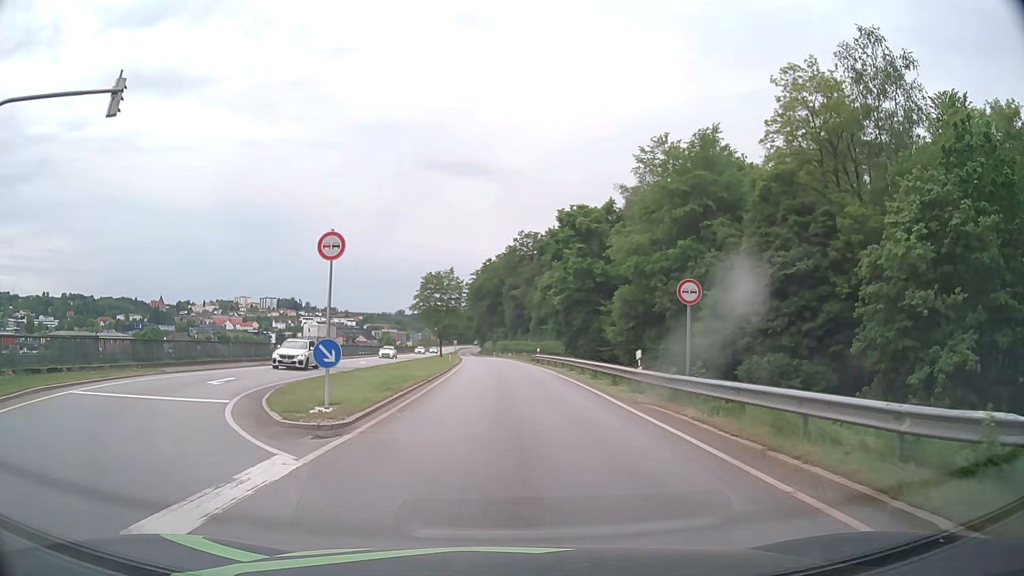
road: primary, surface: asphalt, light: Day
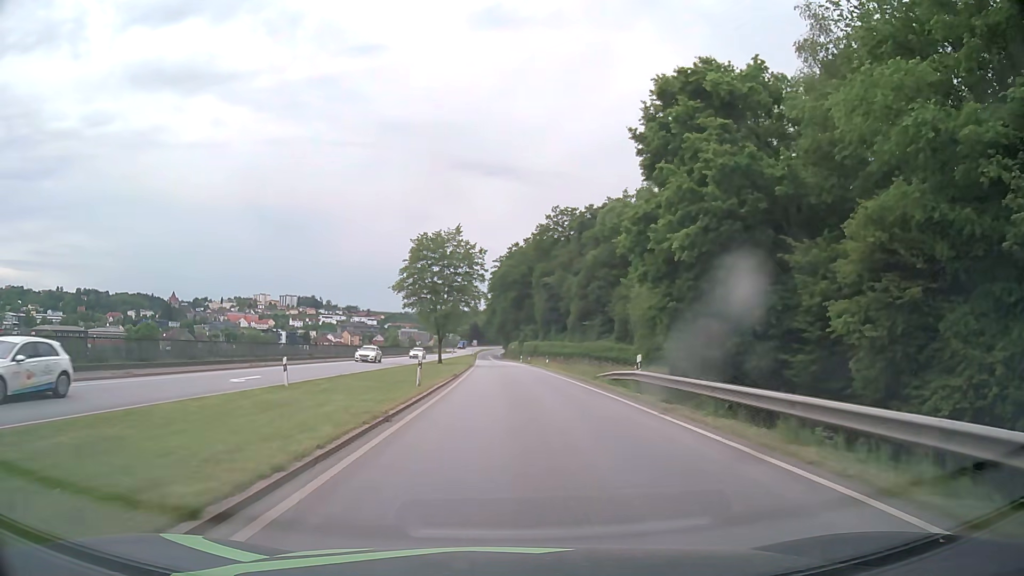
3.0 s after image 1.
(-0.7, +33.7) m; -2°
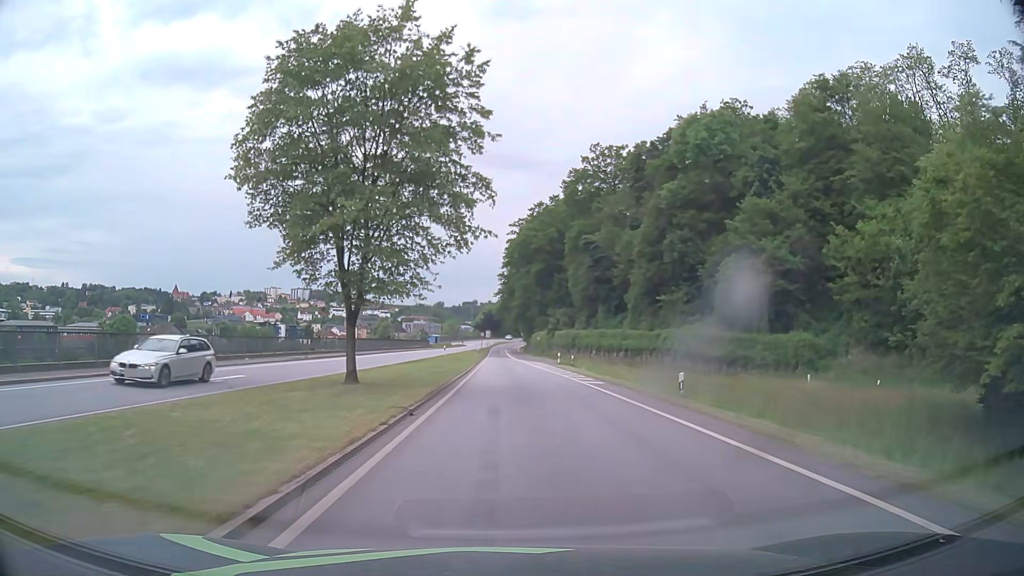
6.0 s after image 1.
(-0.5, +40.0) m; -2°
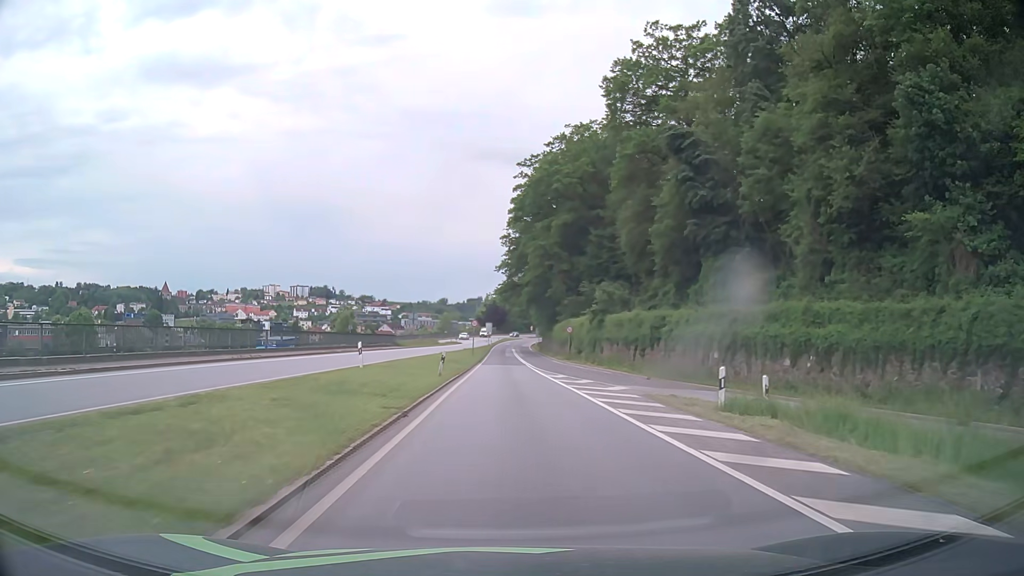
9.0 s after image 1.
(-0.1, +40.5) m; -1°
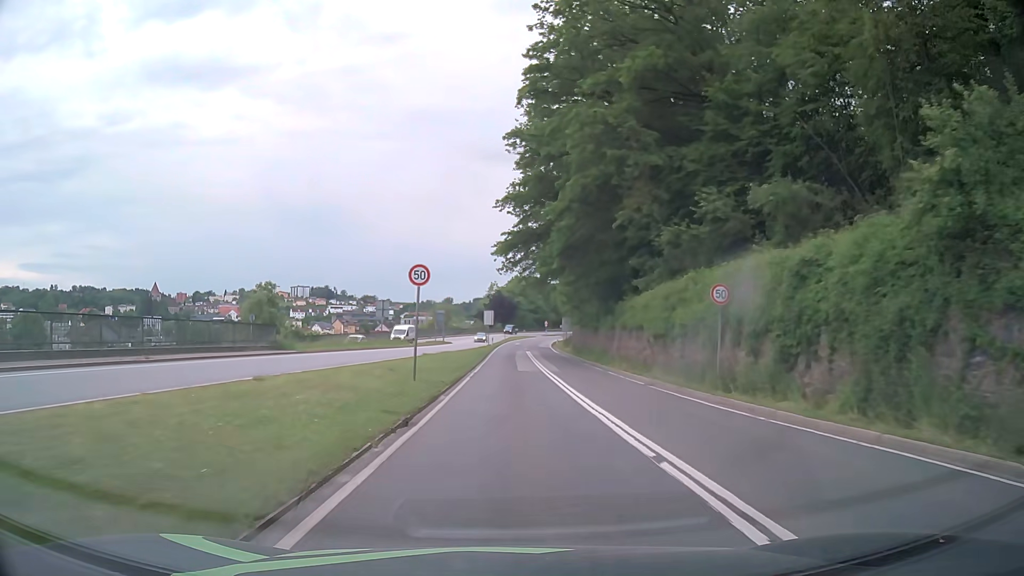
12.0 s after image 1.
(0.0, +40.6) m; 0°
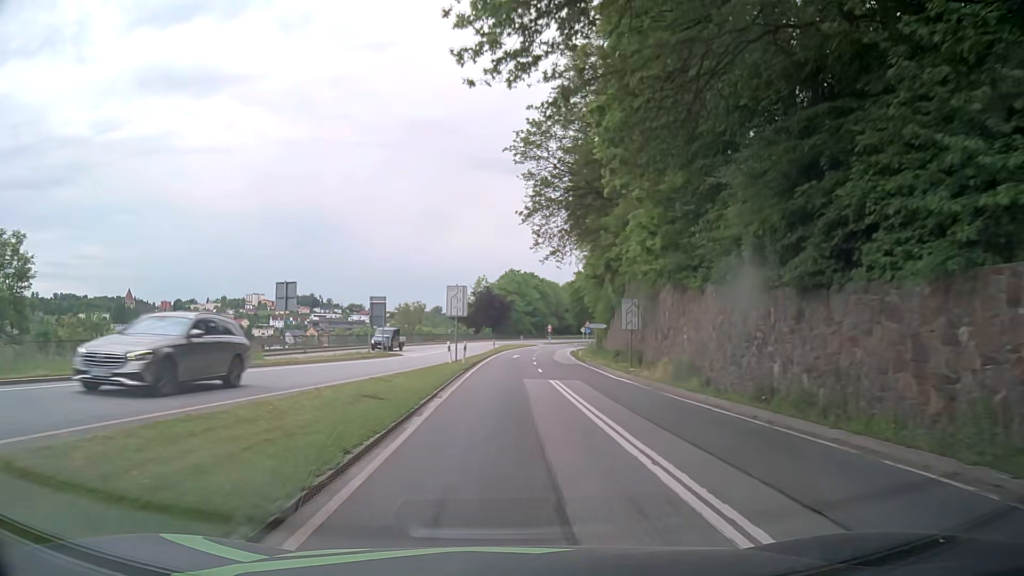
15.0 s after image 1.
(+0.1, +40.2) m; +1°
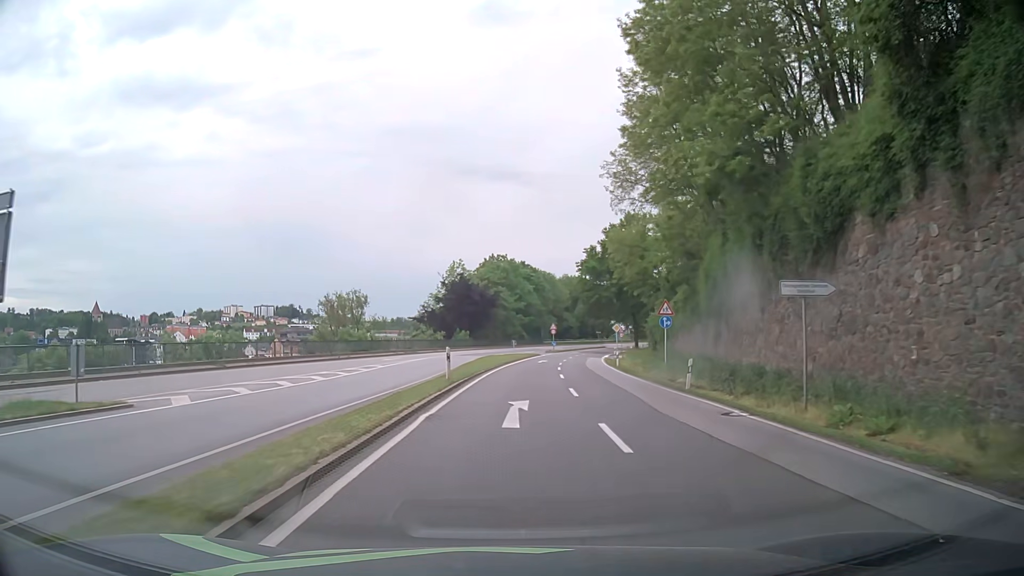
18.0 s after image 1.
(+0.3, +39.9) m; +1°
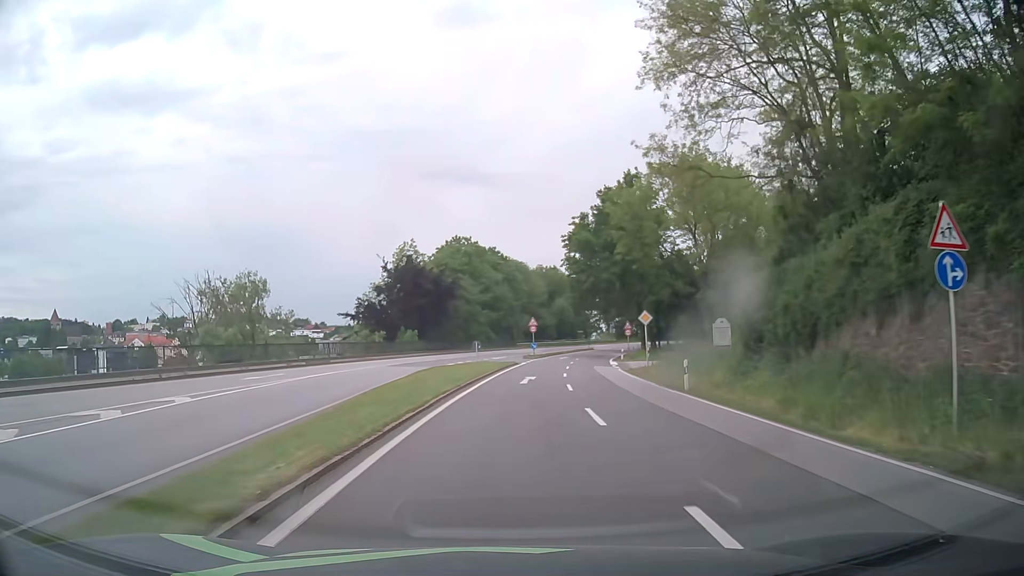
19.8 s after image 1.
(+0.5, +23.9) m; +3°
